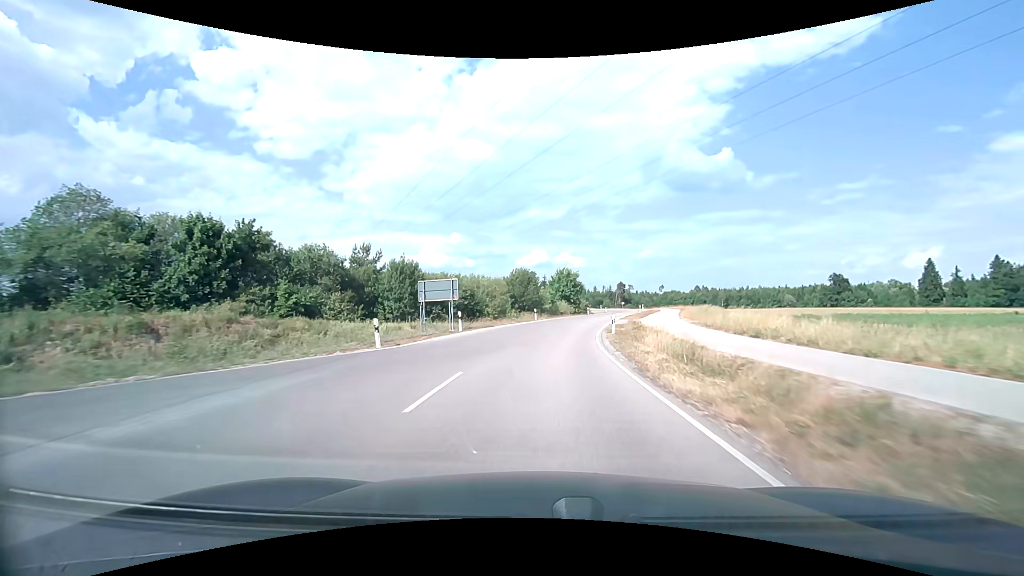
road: unclassified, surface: asphalt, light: Day
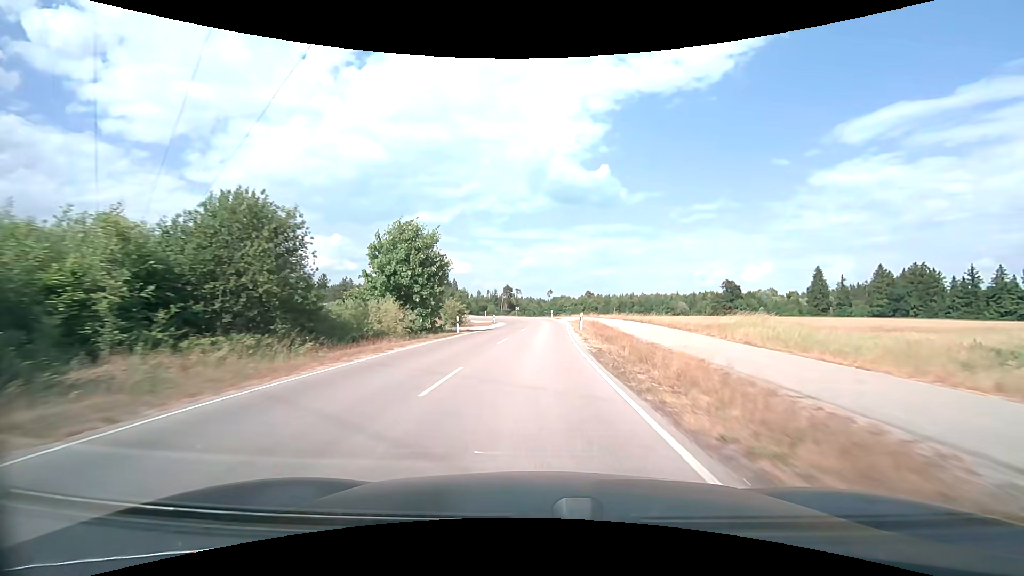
(+5.0, +45.3) m; +13°
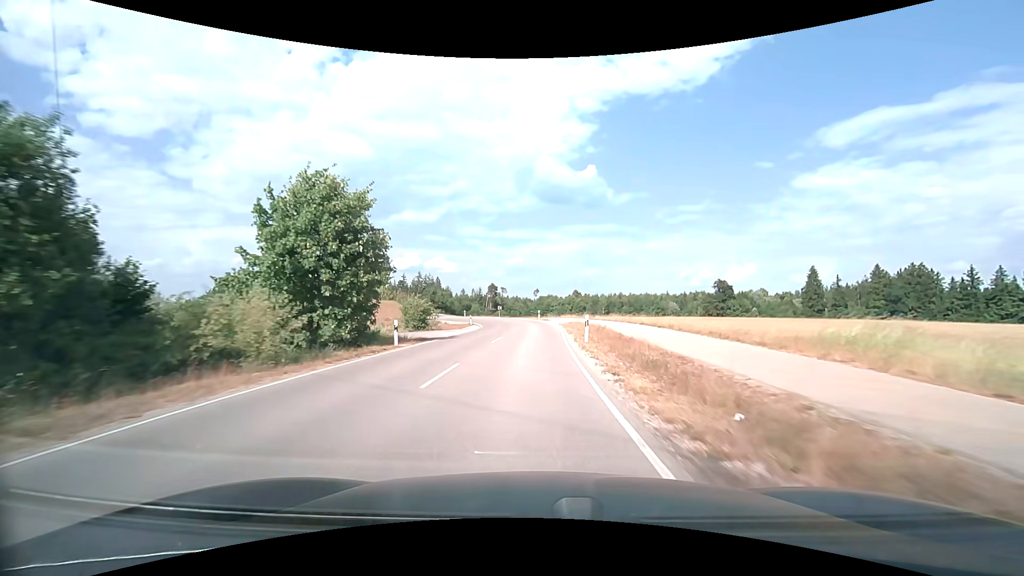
(+0.2, +10.9) m; +2°
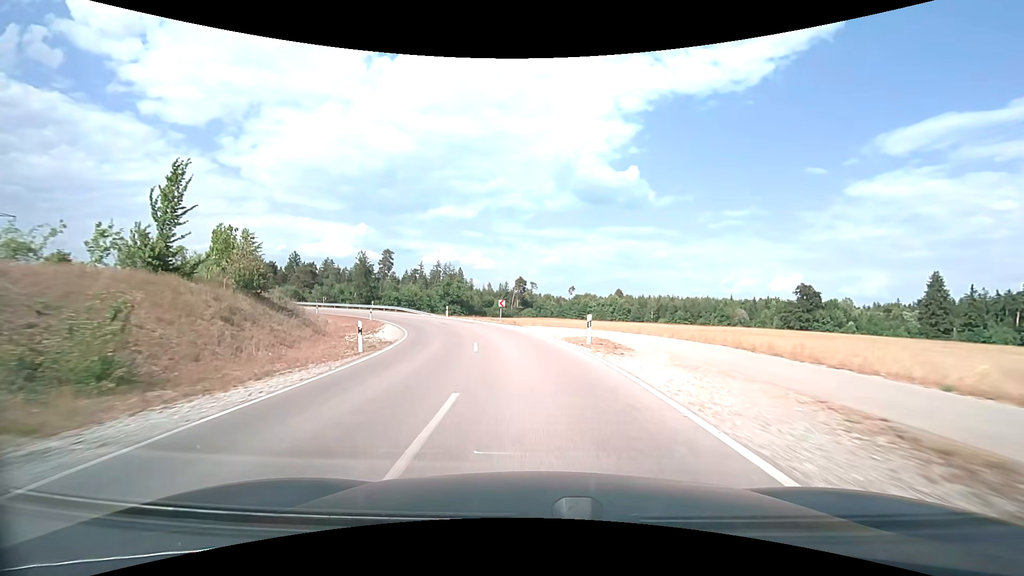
(-0.4, +41.1) m; -4°
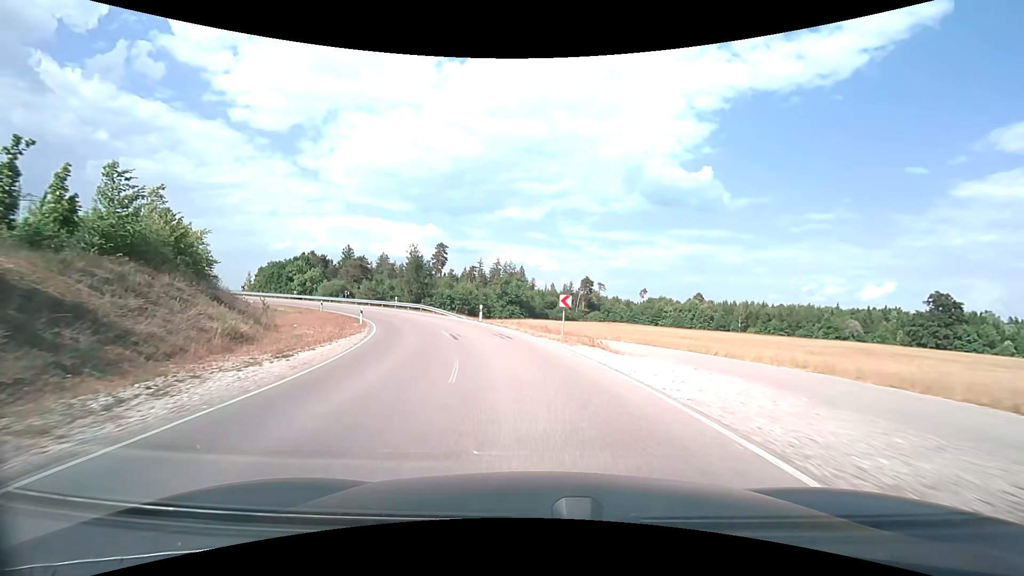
(-1.1, +19.0) m; -7°
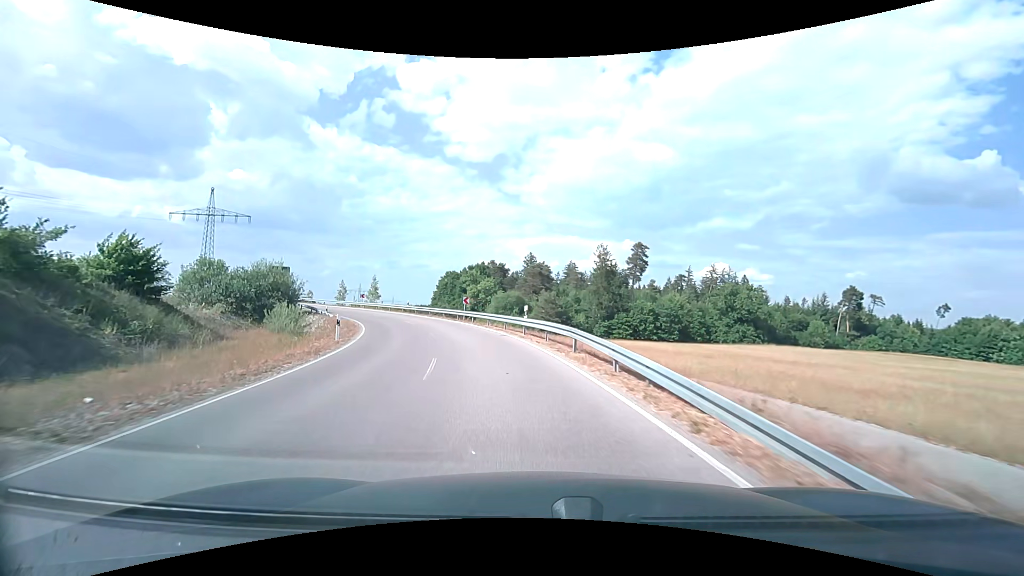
(-6.3, +35.2) m; -22°
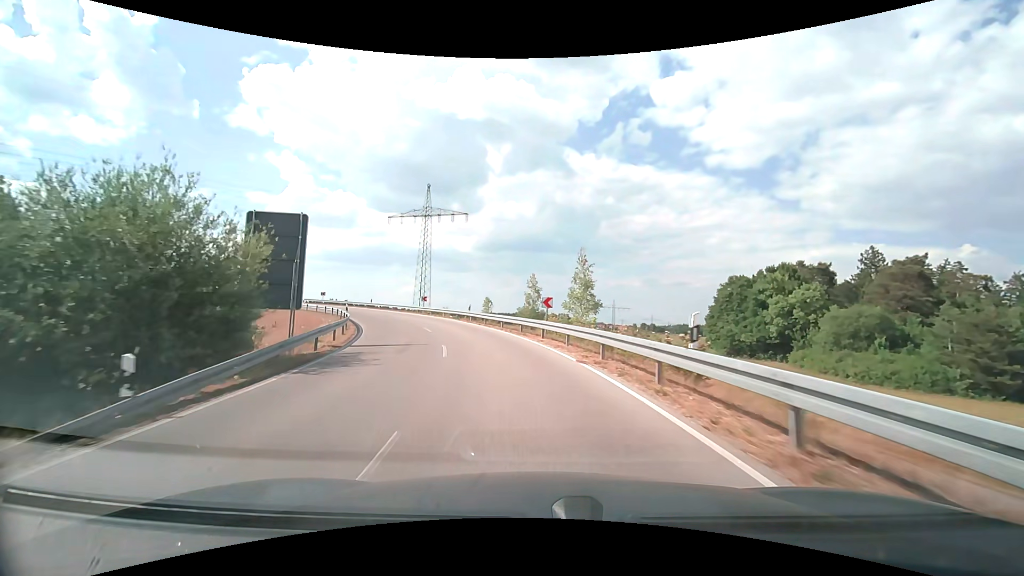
(-10.8, +42.9) m; -28°
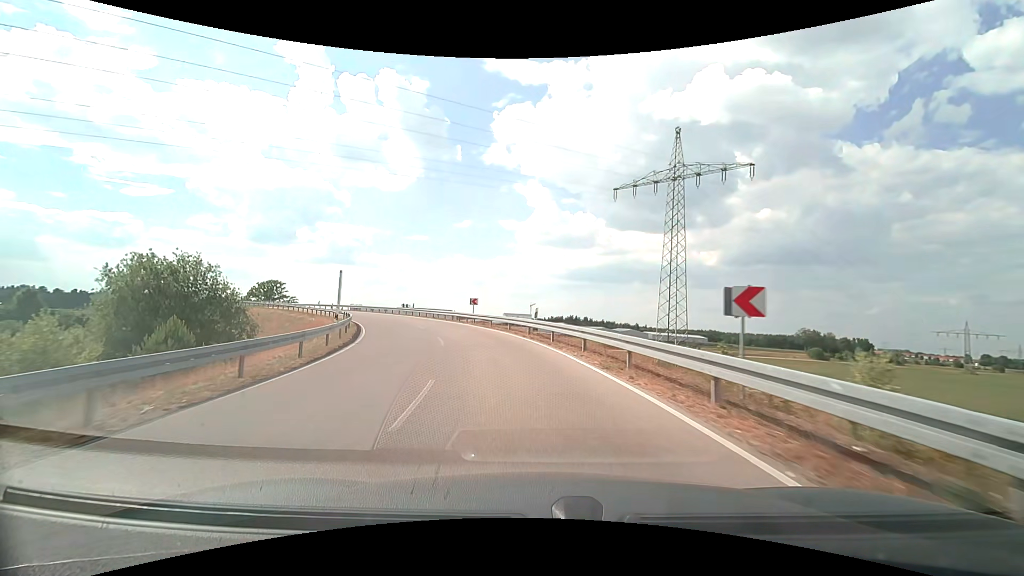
(-11.1, +43.1) m; -28°
(-1, +10) (-2, +20) (-5, +29) (-9, +39) (-14, +47) (-19, +56) (-26, +63) (-33, +70) (-40, +77) (-47, +84) m
